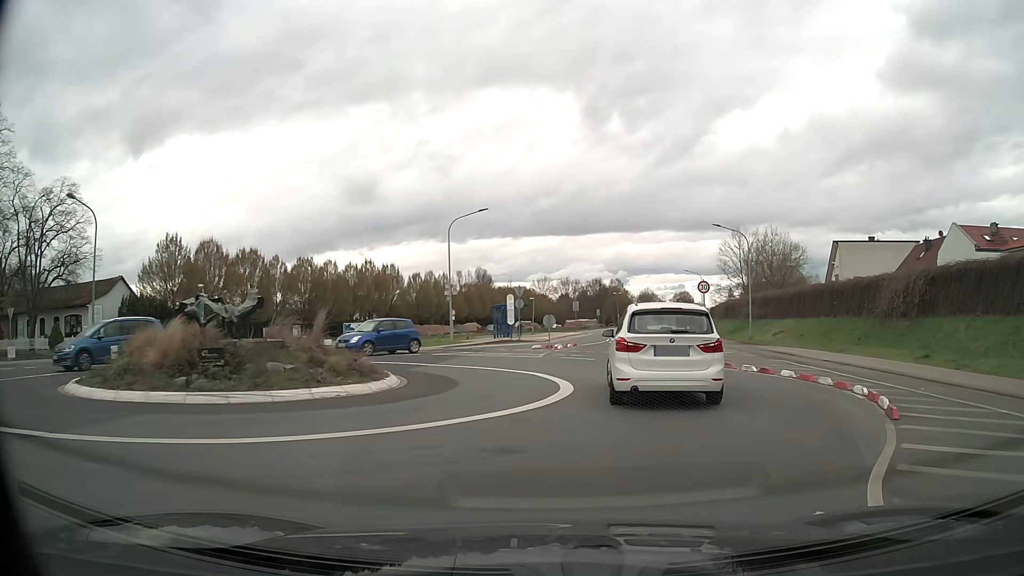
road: tertiary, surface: asphalt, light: Day
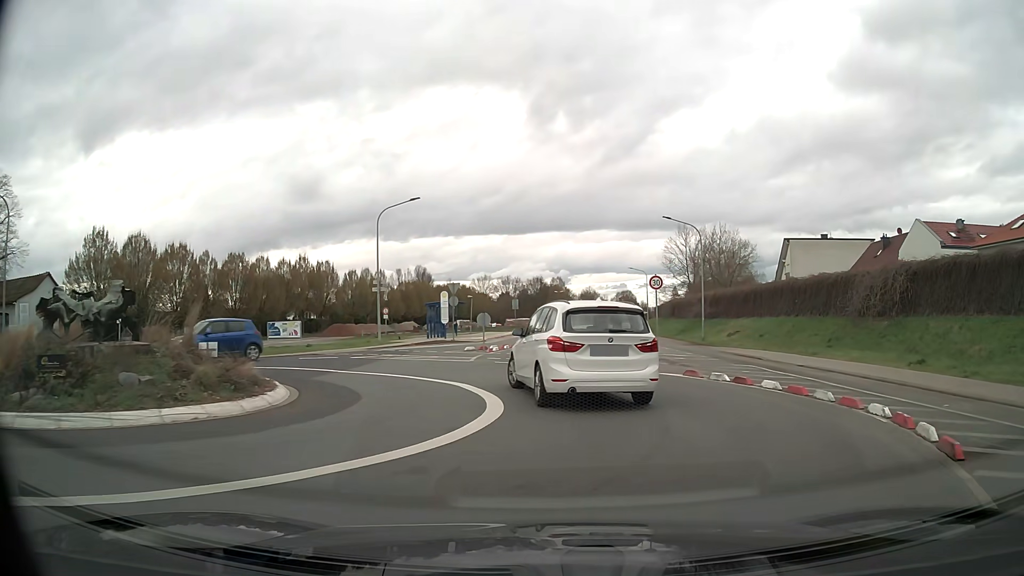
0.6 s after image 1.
(+0.2, +3.2) m; +5°
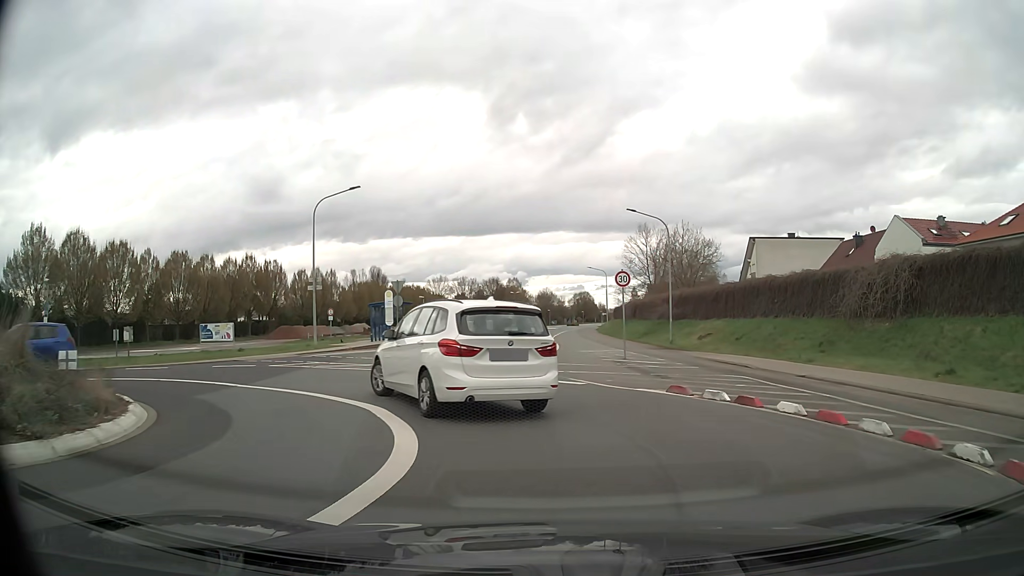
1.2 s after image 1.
(+0.2, +3.6) m; +4°
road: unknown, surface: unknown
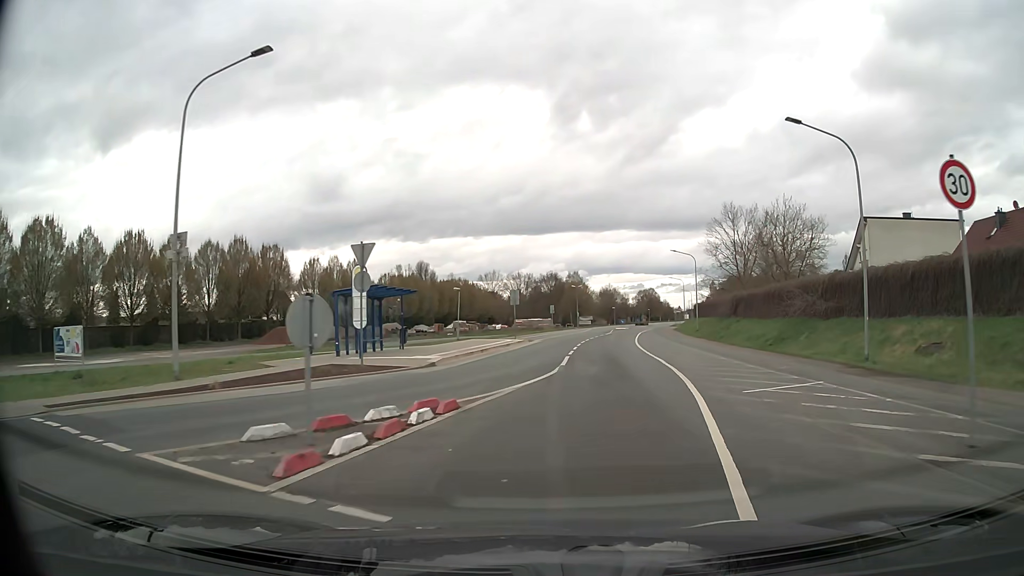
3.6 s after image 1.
(-1.0, +18.3) m; -5°
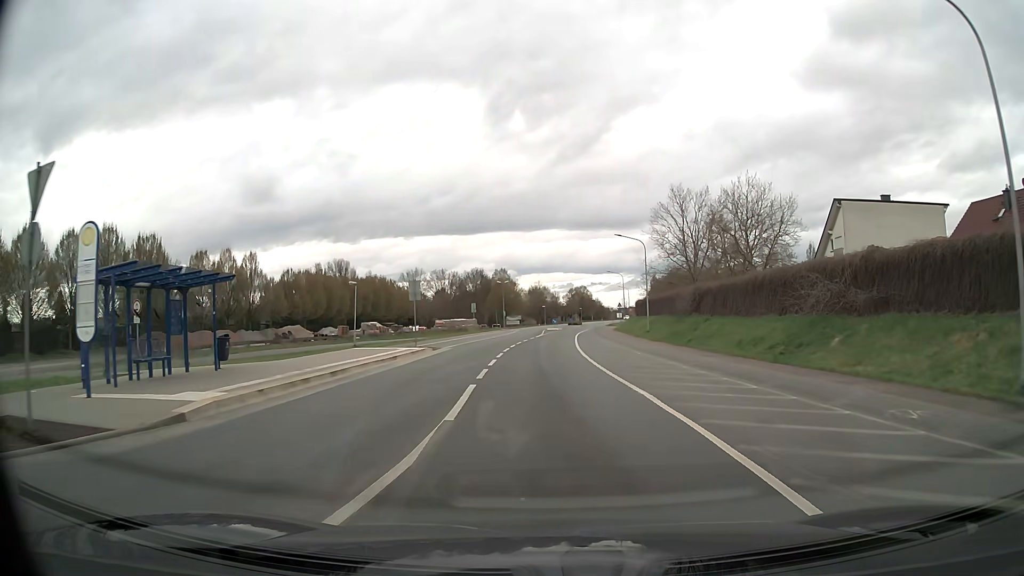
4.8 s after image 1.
(+0.8, +11.3) m; +7°
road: tertiary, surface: asphalt
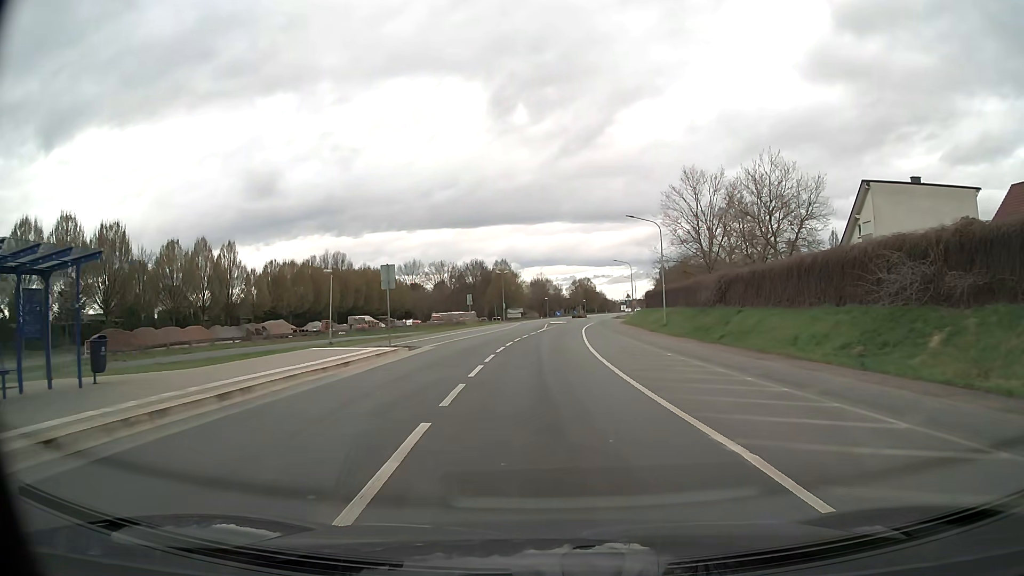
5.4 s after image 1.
(0.0, +6.1) m; -1°
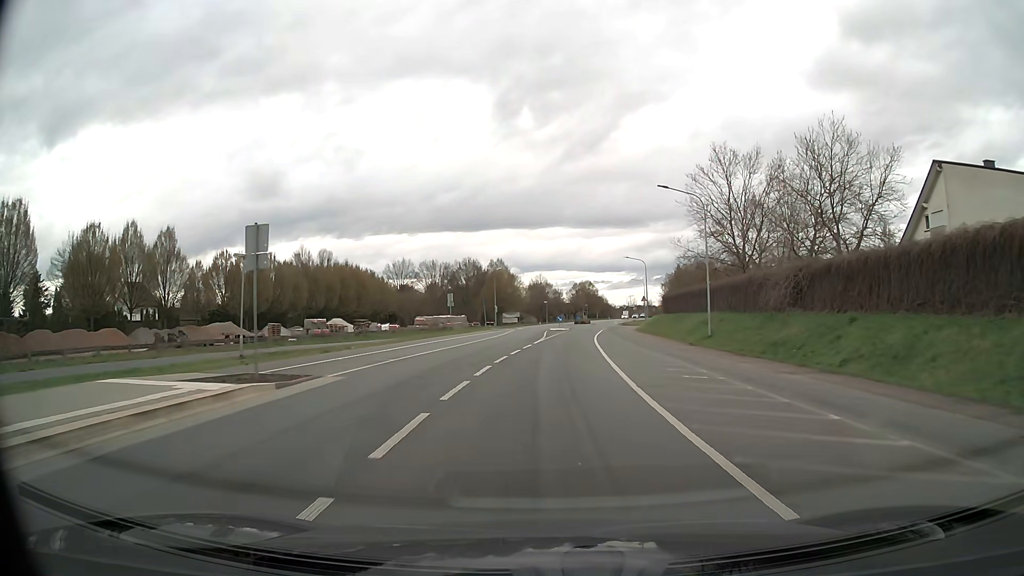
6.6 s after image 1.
(0.0, +12.7) m; 0°
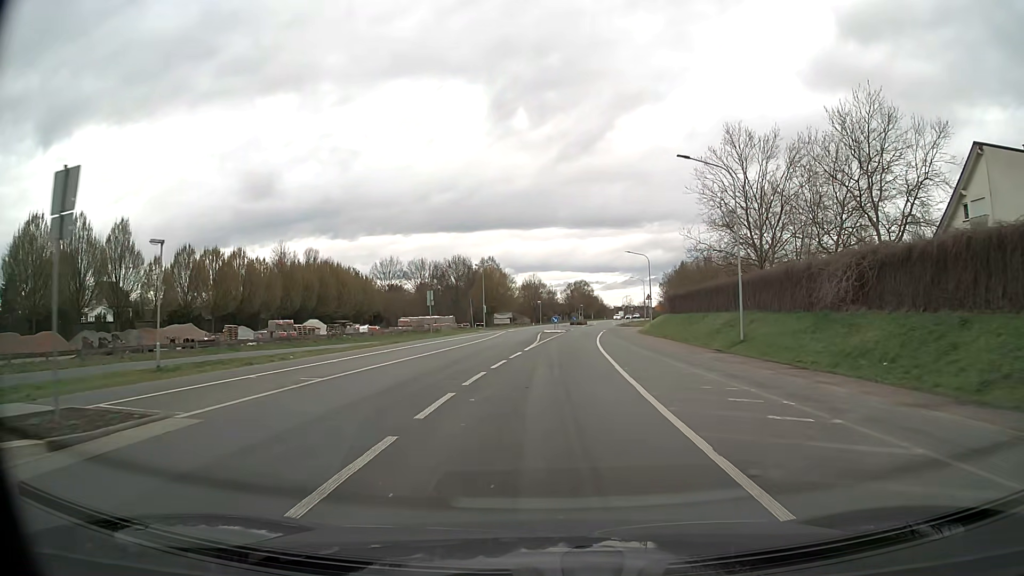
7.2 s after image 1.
(0.0, +6.6) m; 0°
